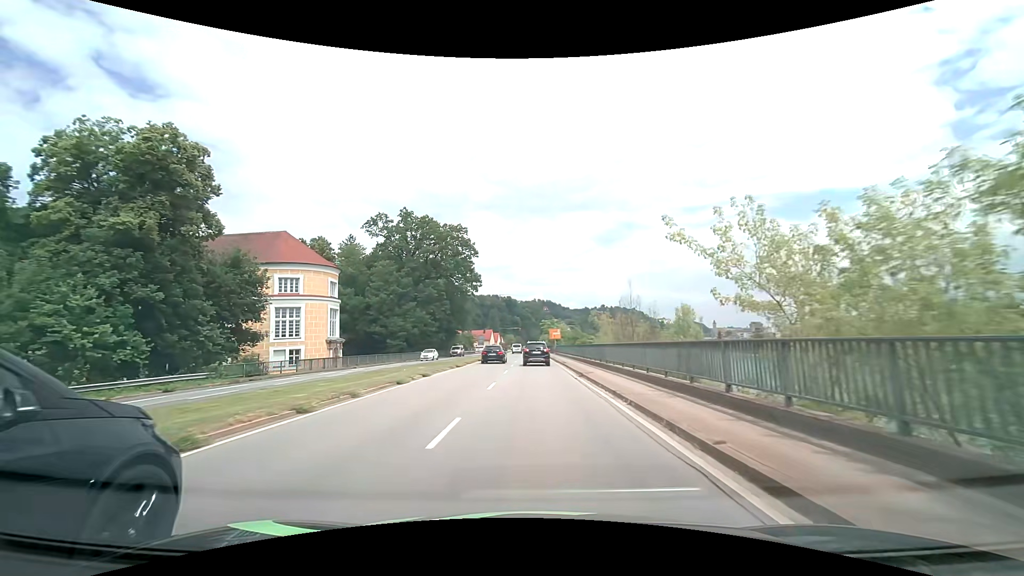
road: primary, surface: asphalt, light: Day
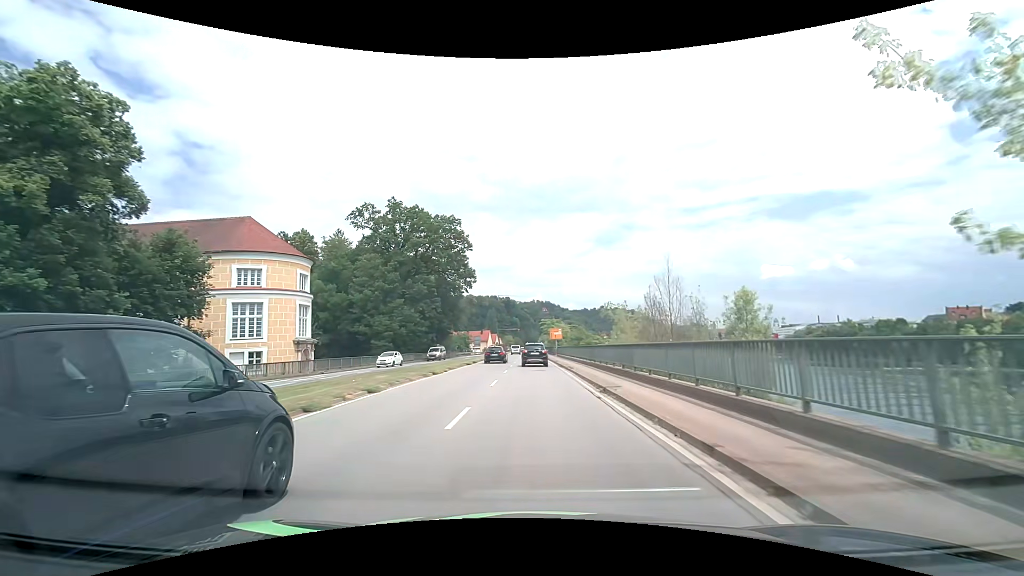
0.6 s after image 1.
(0.0, +7.3) m; 0°
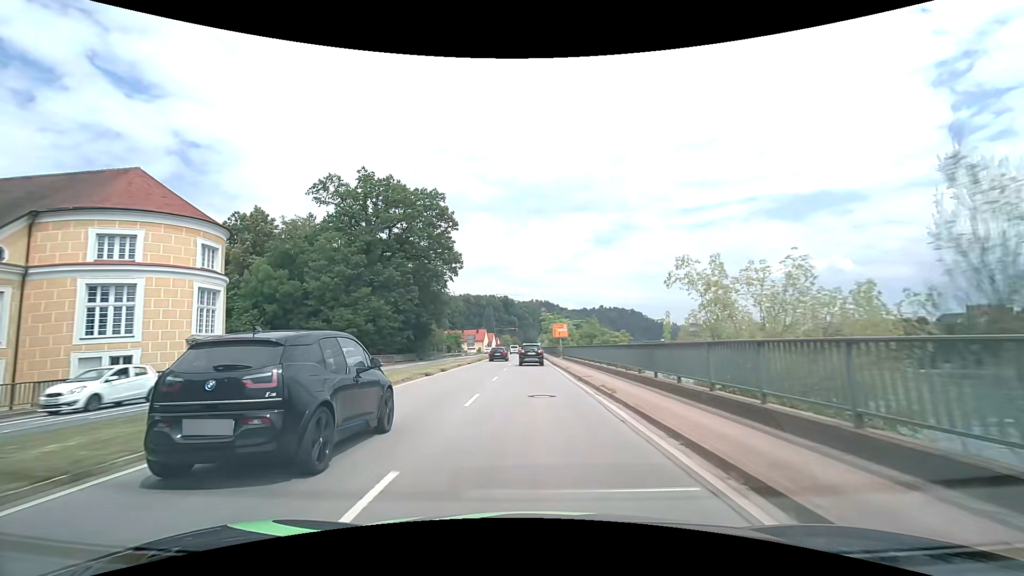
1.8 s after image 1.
(0.0, +14.8) m; 0°
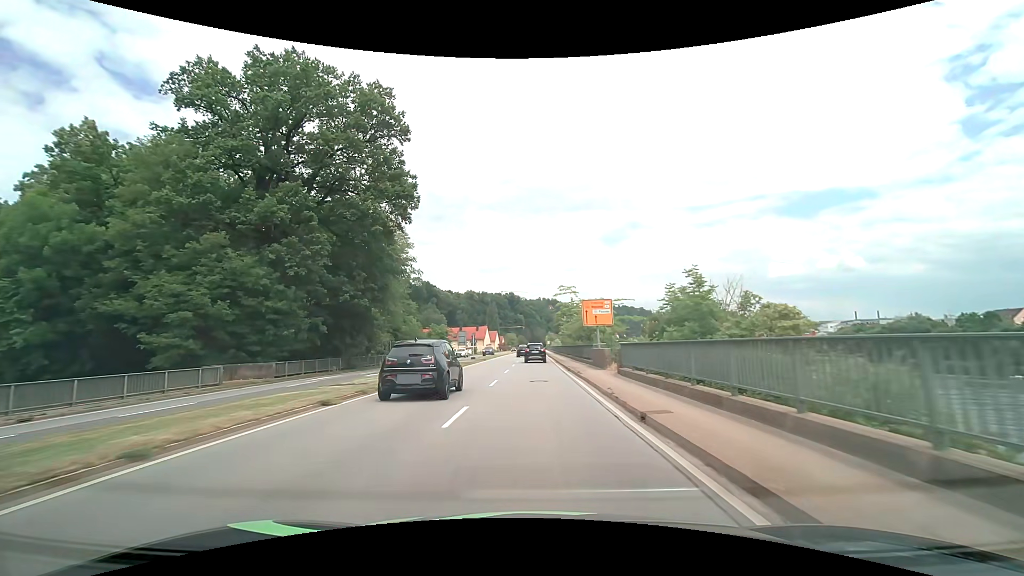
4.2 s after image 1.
(-0.1, +30.2) m; -1°
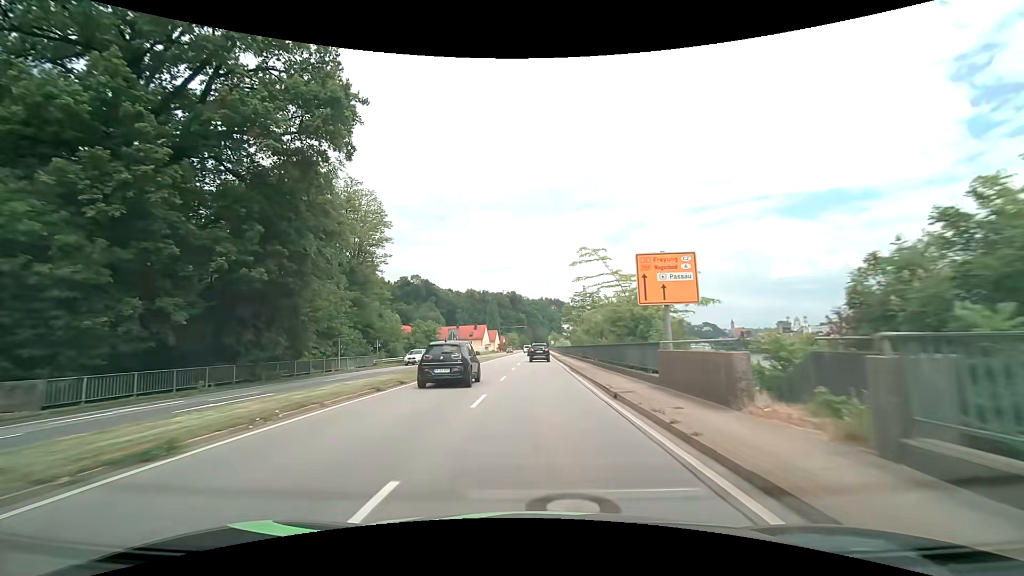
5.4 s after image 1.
(-0.1, +15.3) m; 0°
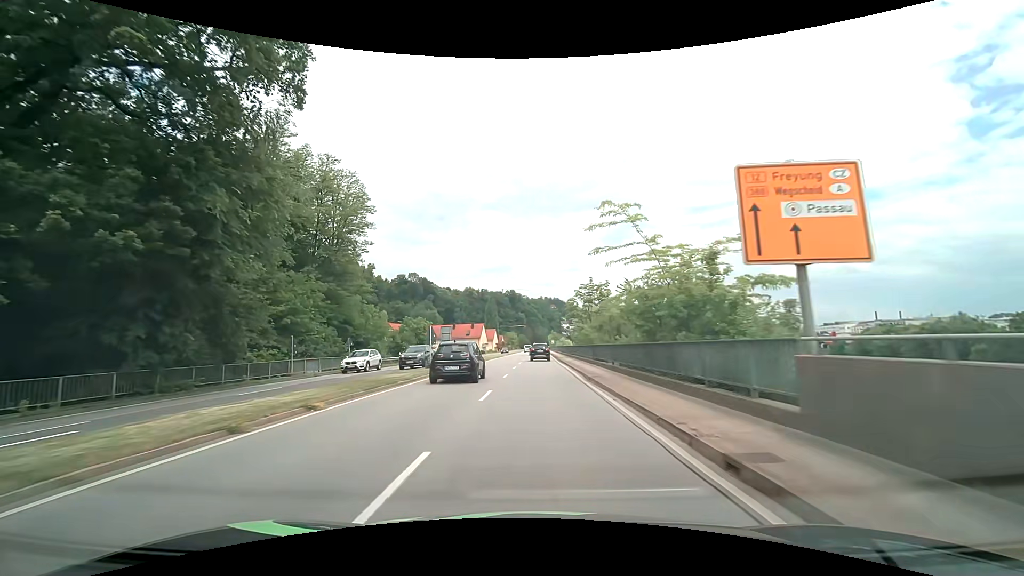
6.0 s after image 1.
(0.0, +7.7) m; 0°
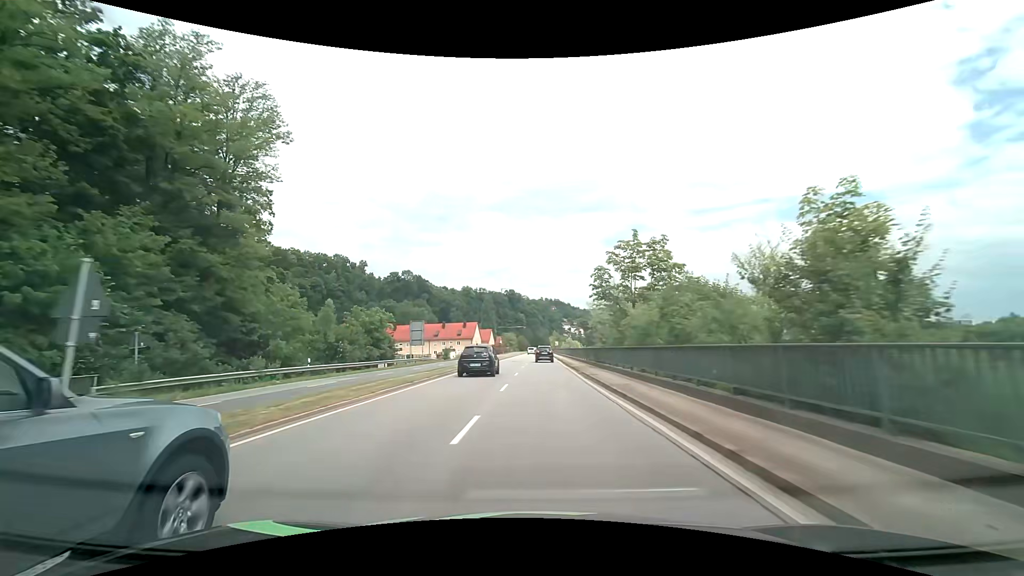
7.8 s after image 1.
(0.0, +23.3) m; +1°
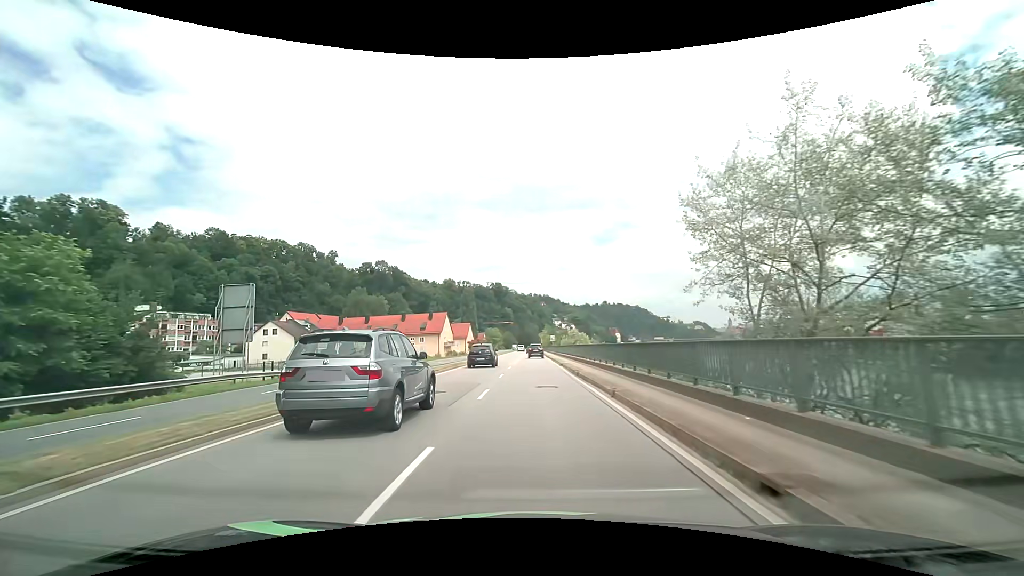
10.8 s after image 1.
(+0.3, +39.3) m; +1°
(0, +10) (0, +20) (0, +30) (0, +40) (0, +50) (-1, +60) (-1, +70) (-1, +80) (-1, +90) (-1, +100) m
